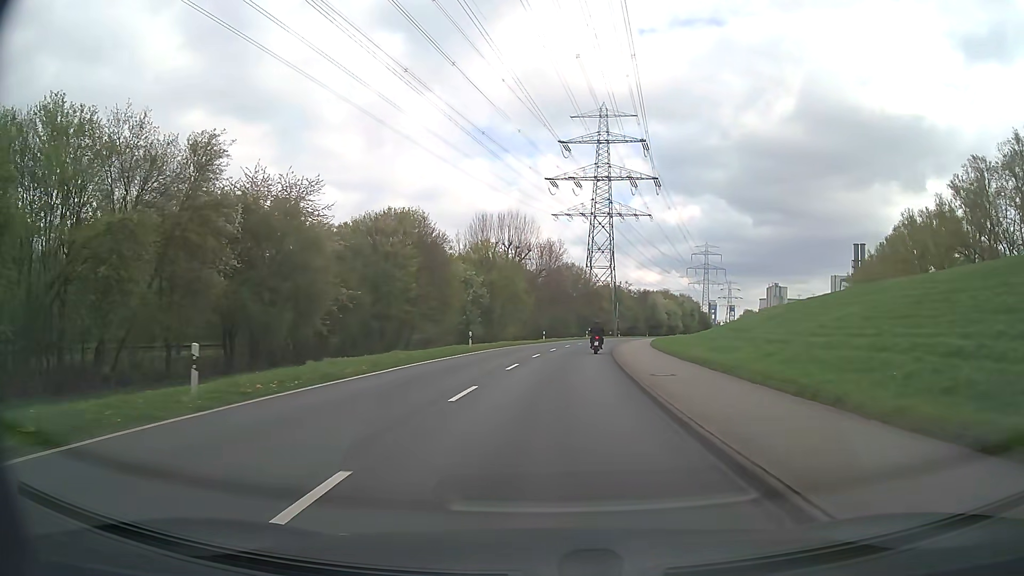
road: secondary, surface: asphalt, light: Day
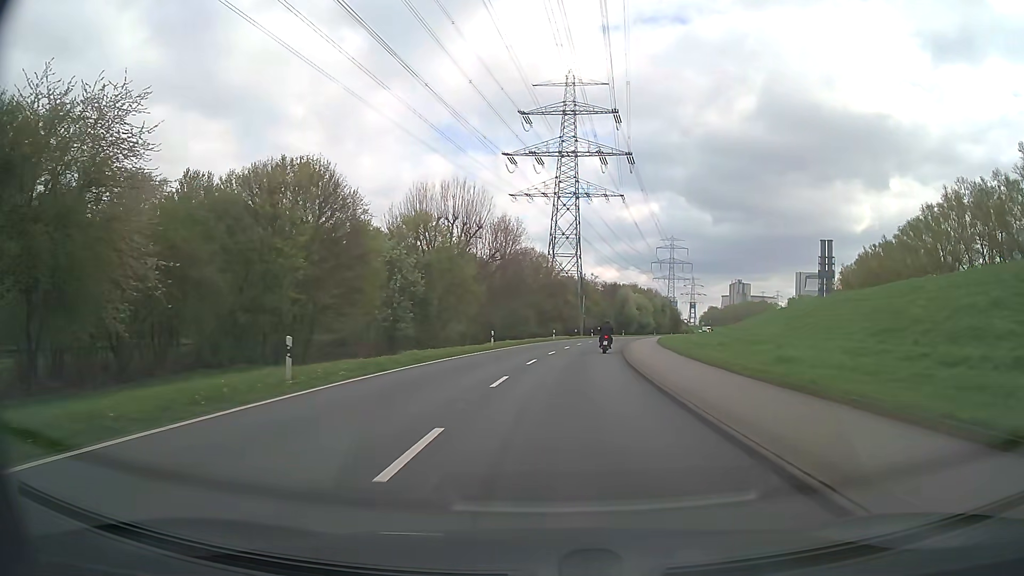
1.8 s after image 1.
(+0.7, +24.0) m; +3°
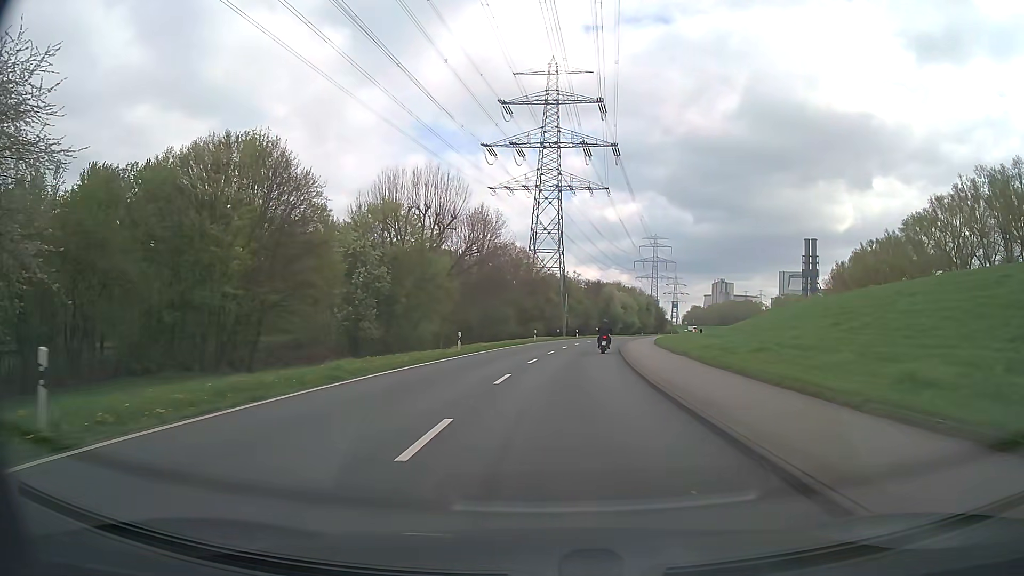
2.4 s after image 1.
(+0.1, +8.0) m; +2°
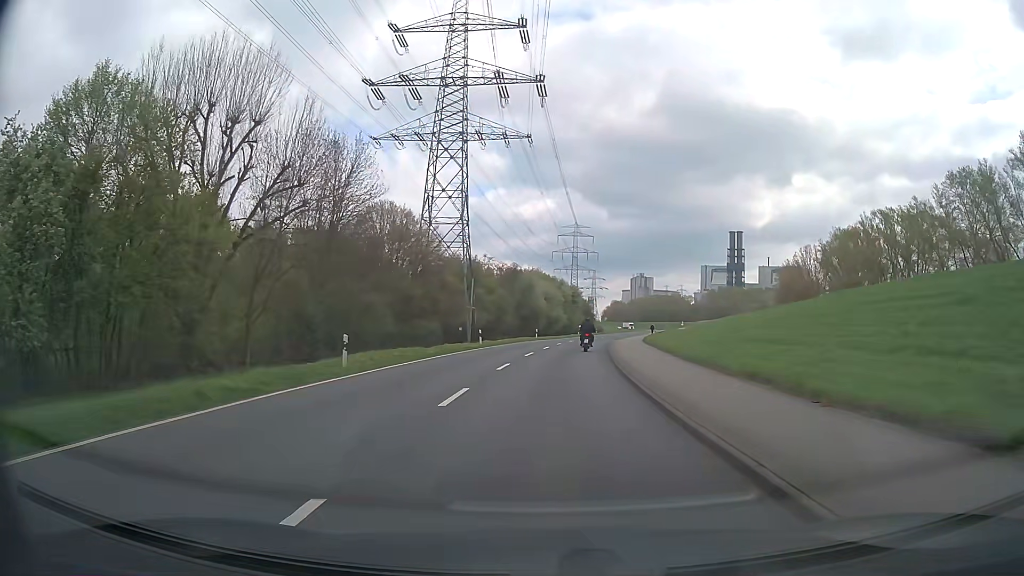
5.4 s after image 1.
(+2.6, +40.0) m; +7°
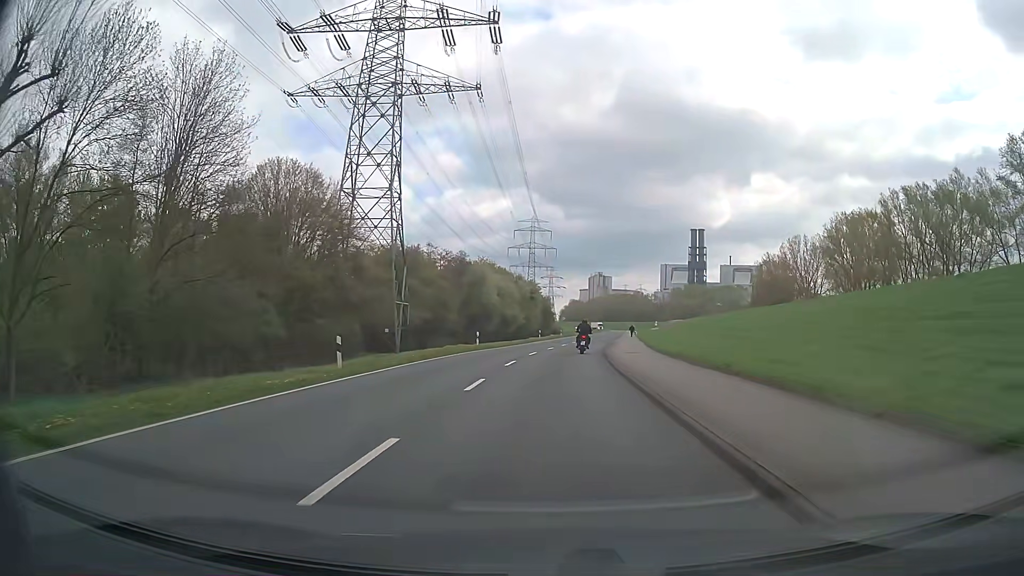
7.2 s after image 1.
(+0.6, +23.7) m; +4°
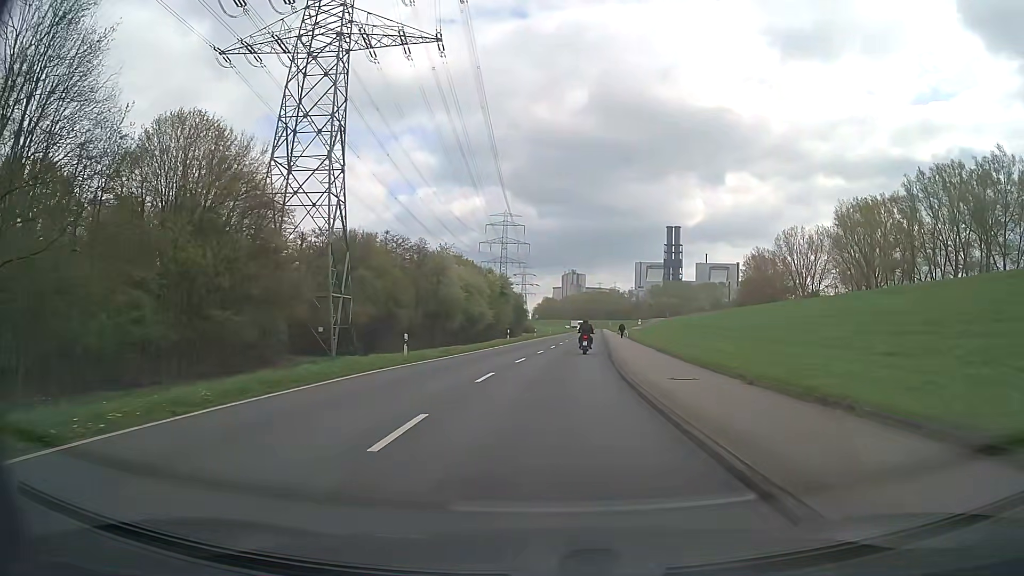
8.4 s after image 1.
(+0.2, +15.6) m; +2°
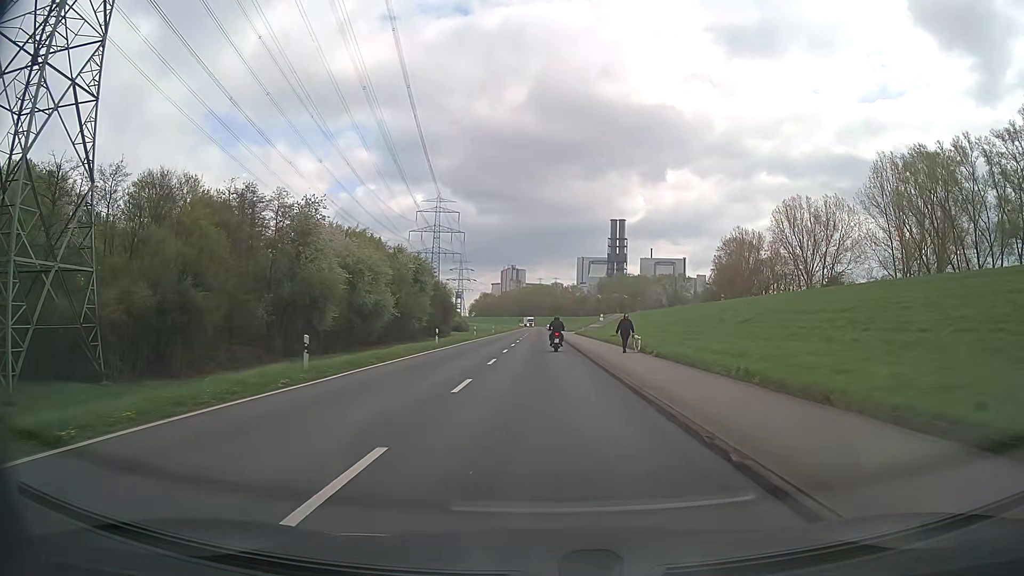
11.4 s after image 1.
(+2.1, +38.3) m; +5°
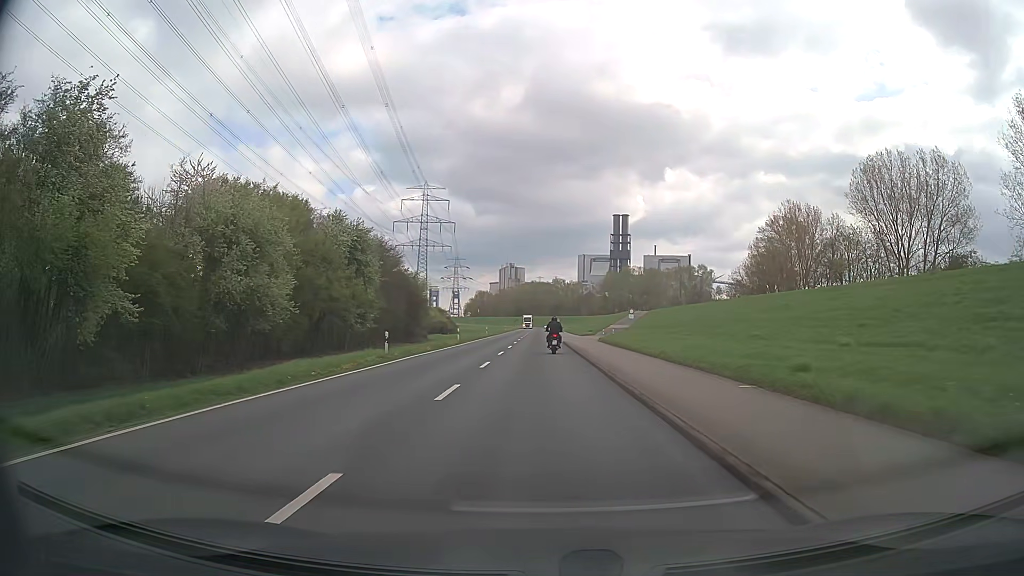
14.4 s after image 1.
(+0.3, +37.1) m; +1°
(0, +10) (0, +20) (0, +30) (-1, +40) (-1, +50) (-1, +60) (-1, +70) (-1, +80) (-1, +90) (-1, +100) m
